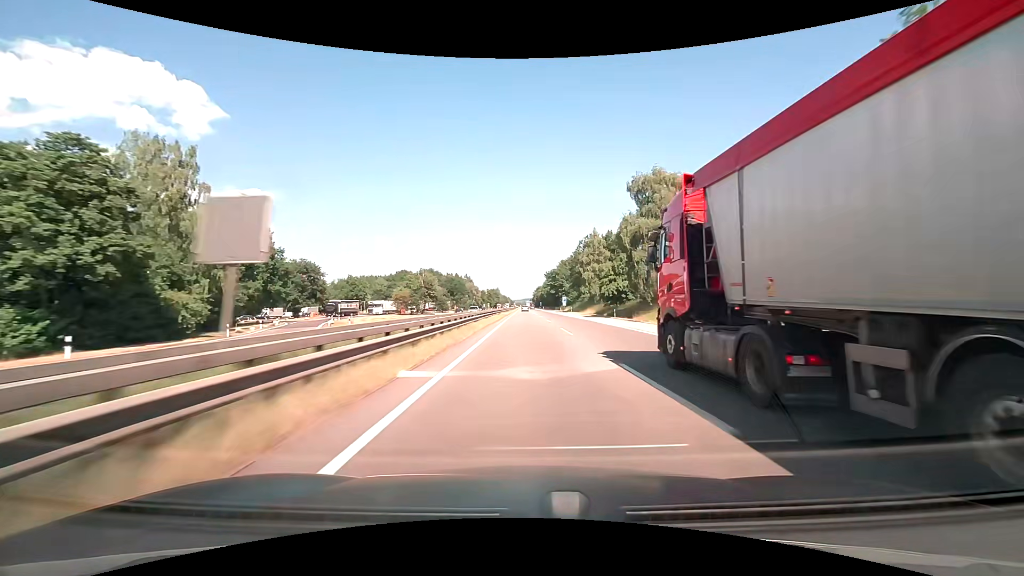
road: motorway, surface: asphalt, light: Day
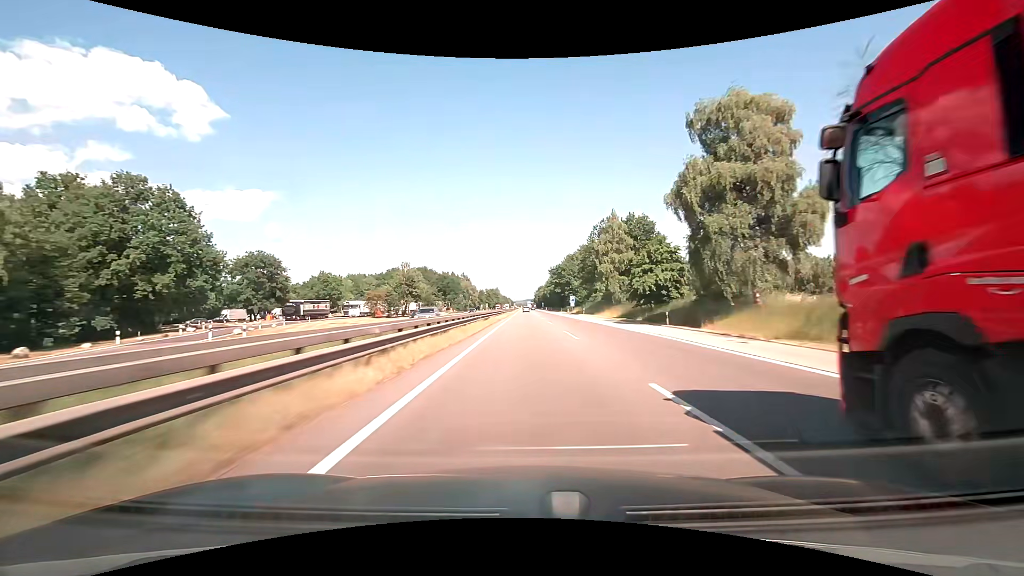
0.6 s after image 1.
(0.0, +20.7) m; 0°
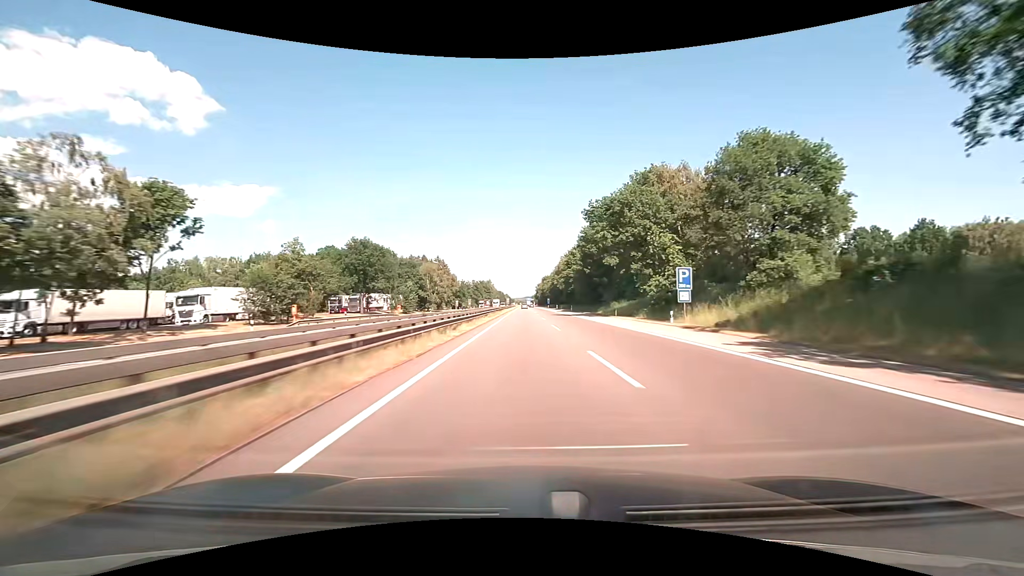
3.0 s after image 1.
(+0.2, +82.6) m; 0°
(0, +10) (0, +20) (0, +30) (0, +40) (0, +50) (+1, +60) (+1, +70) (+1, +80) (+1, +90) (+2, +100) m
